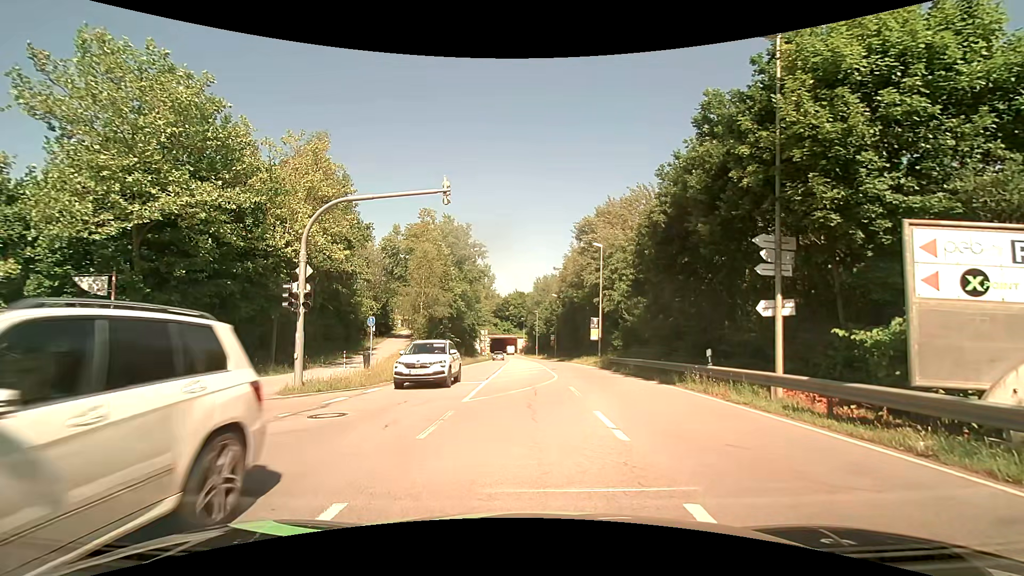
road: secondary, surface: asphalt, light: Day
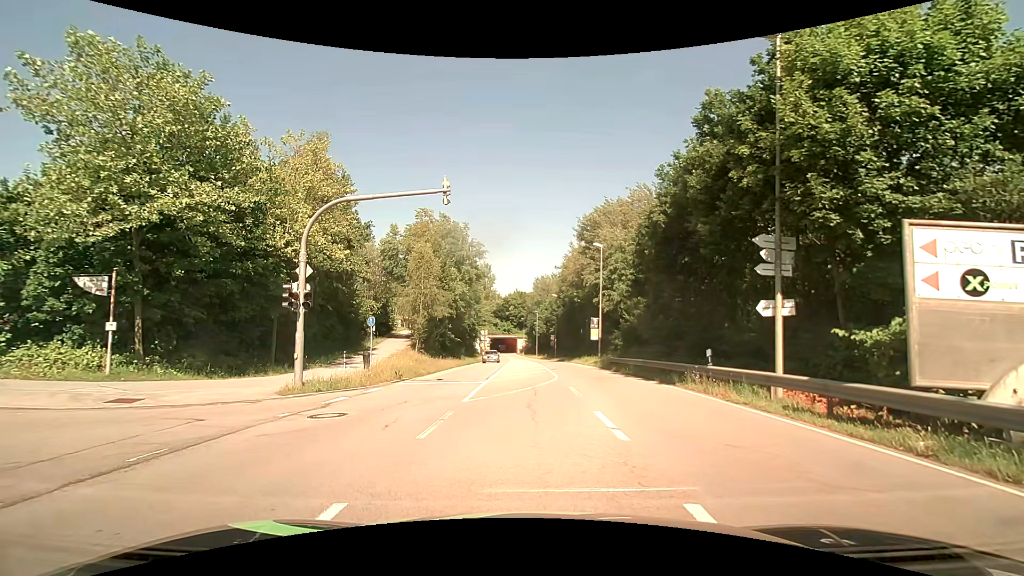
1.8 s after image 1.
(0.0, 0.0) m; 0°
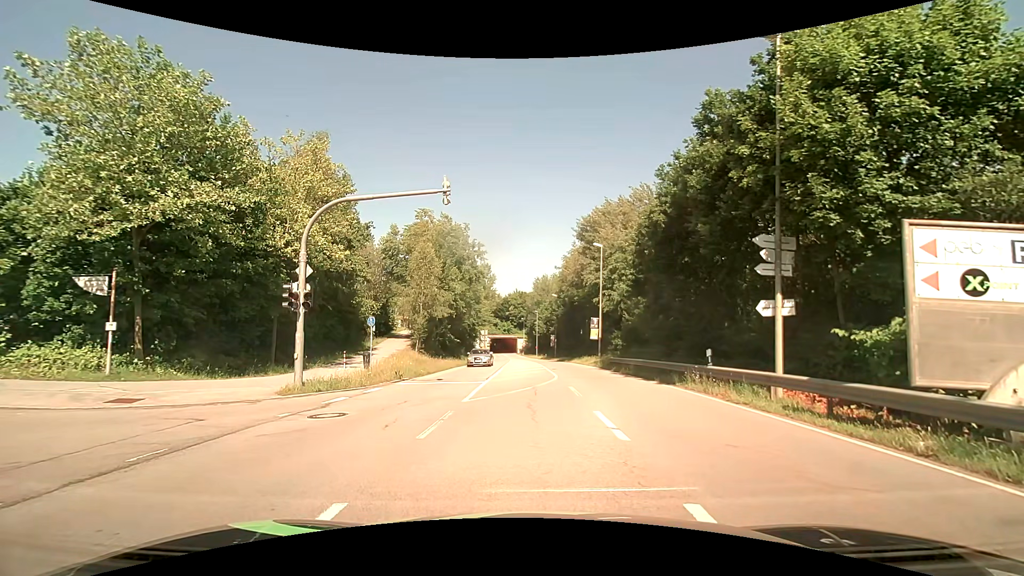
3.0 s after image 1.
(0.0, 0.0) m; 0°
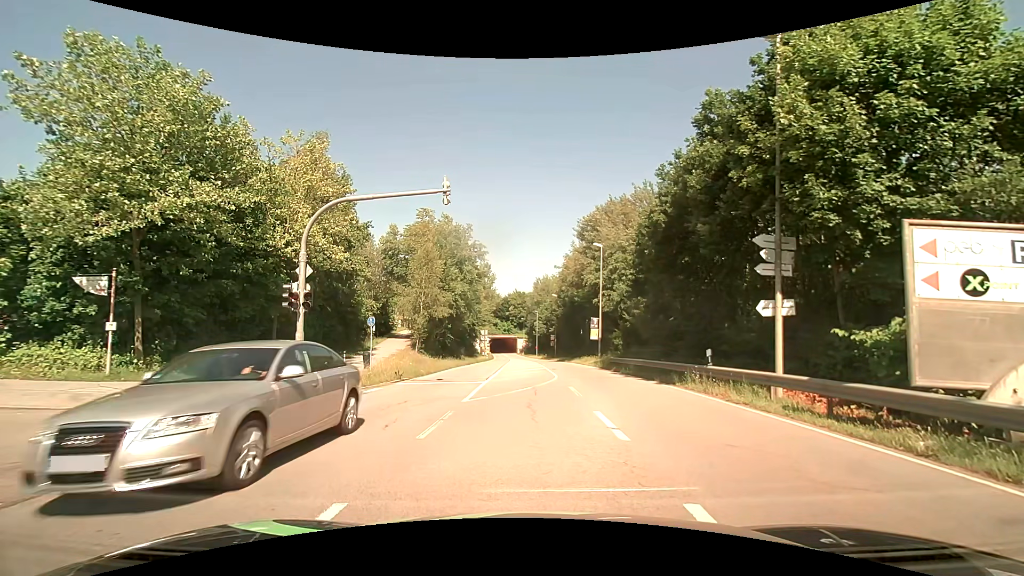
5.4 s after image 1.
(0.0, 0.0) m; 0°
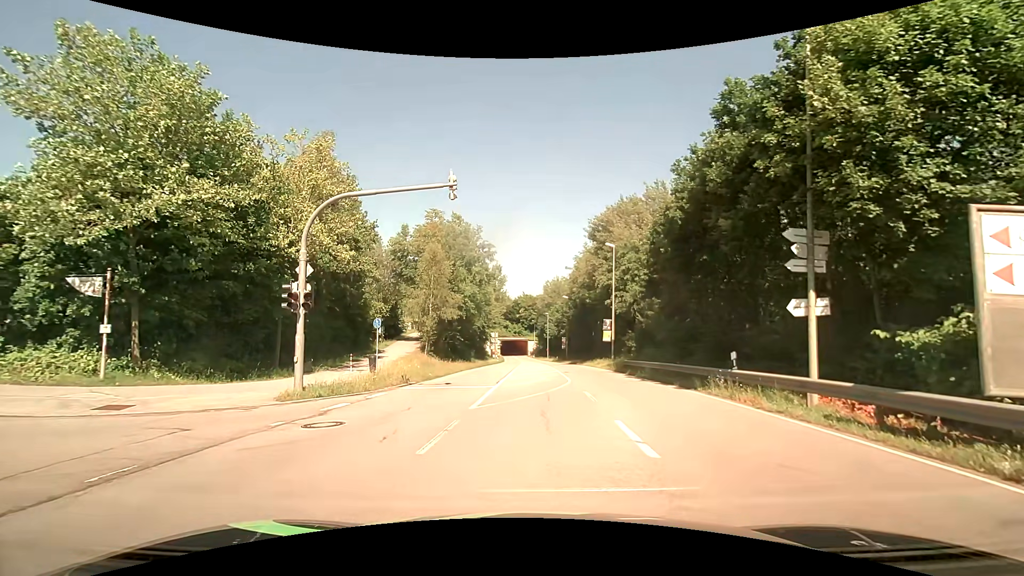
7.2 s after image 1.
(0.0, +0.9) m; 0°
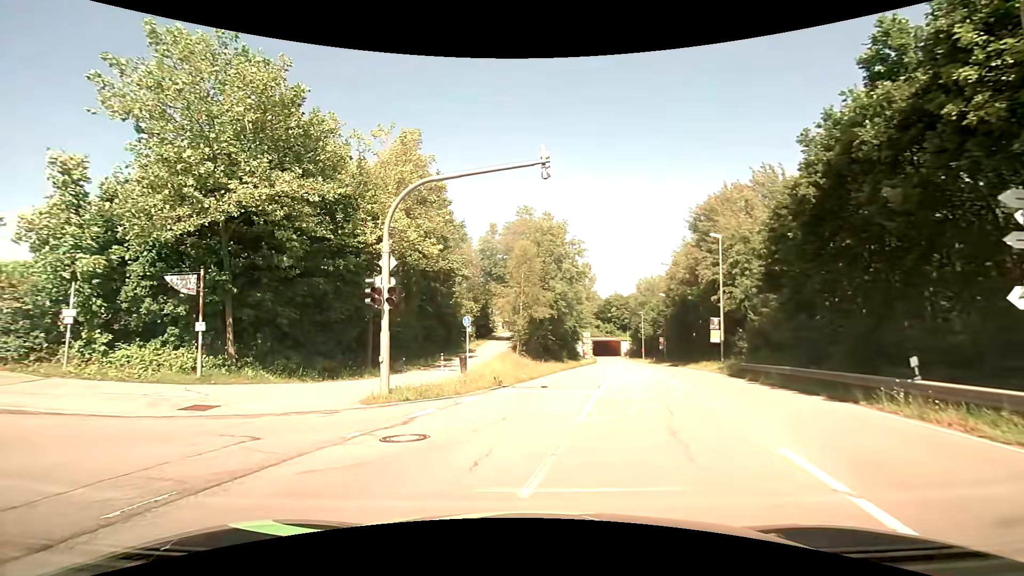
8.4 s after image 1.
(-0.2, +2.1) m; -13°
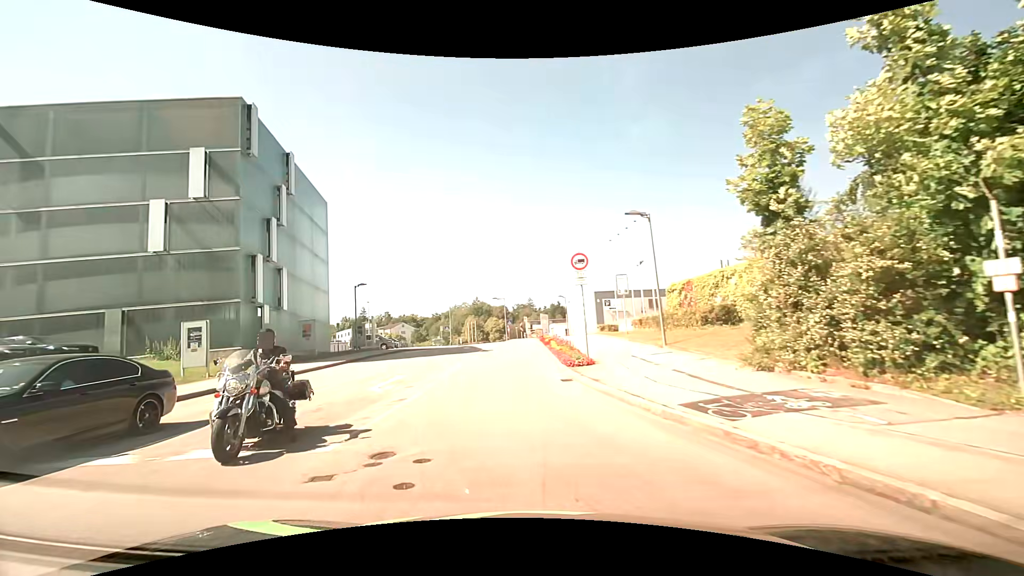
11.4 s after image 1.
(-7.3, +8.1) m; -73°
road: residential
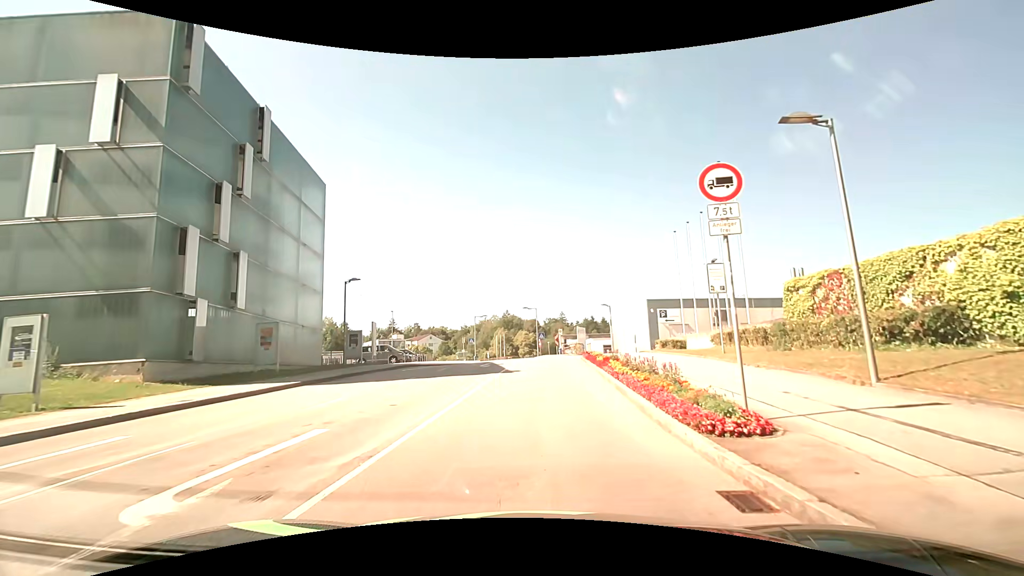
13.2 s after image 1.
(-0.5, +9.3) m; -4°
(0, +10) (+1, +20) (+1, +30) (0, +40) (0, +50) (0, +60) (-1, +70) (-2, +80) (-4, +90) (-6, +99) m
